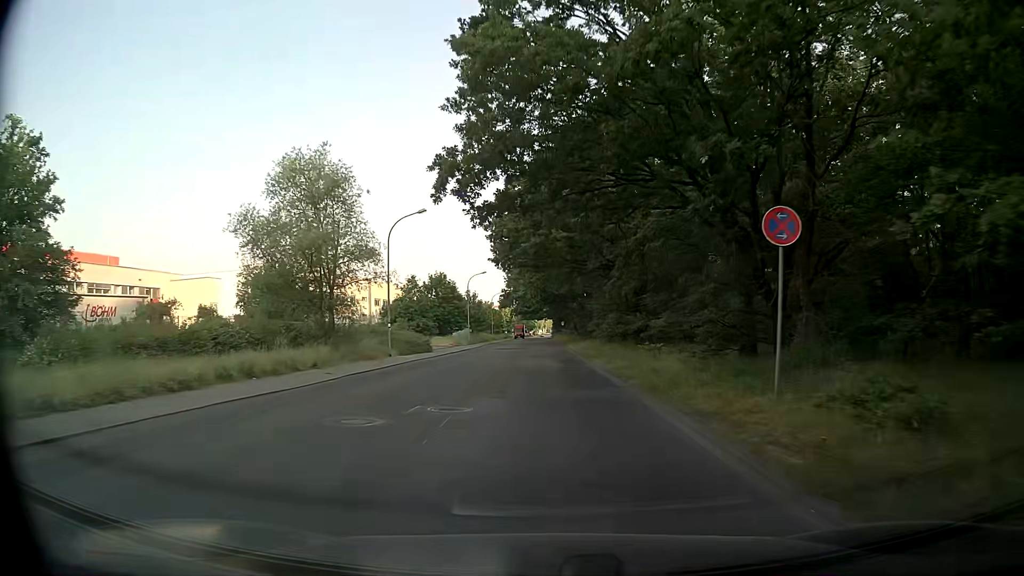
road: unclassified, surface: asphalt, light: Day
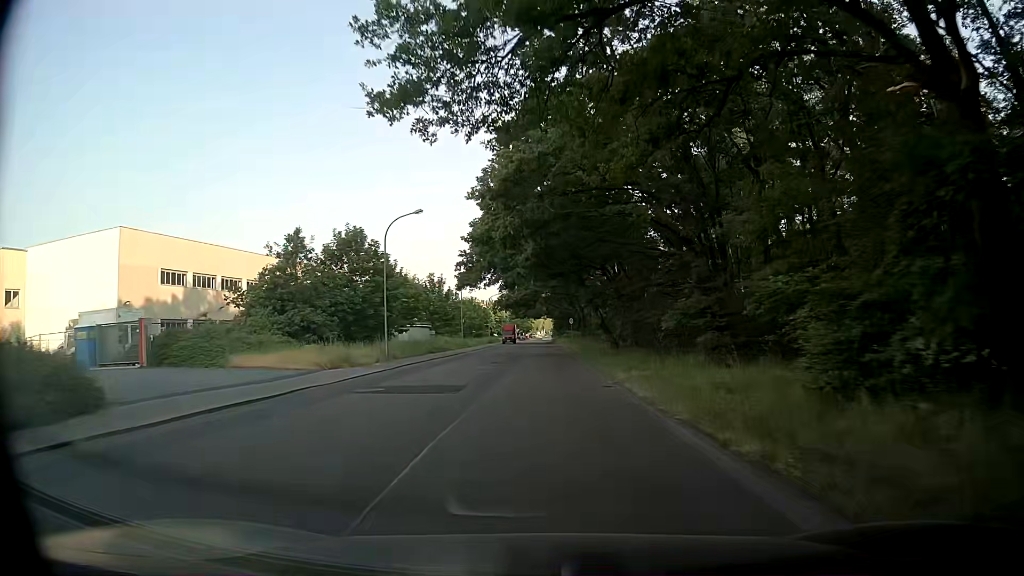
(+0.3, +38.8) m; +1°
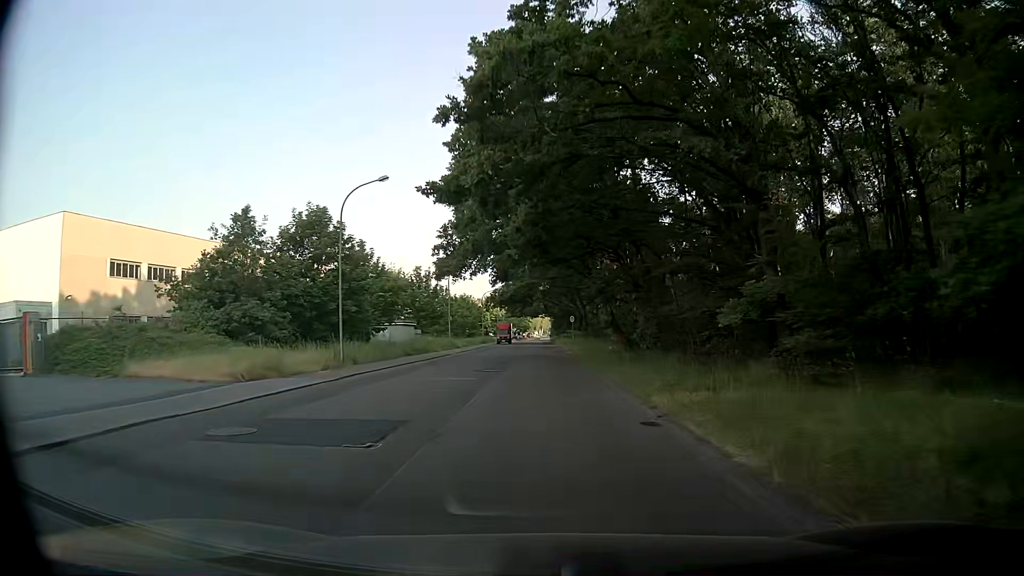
(0.0, +7.8) m; +1°
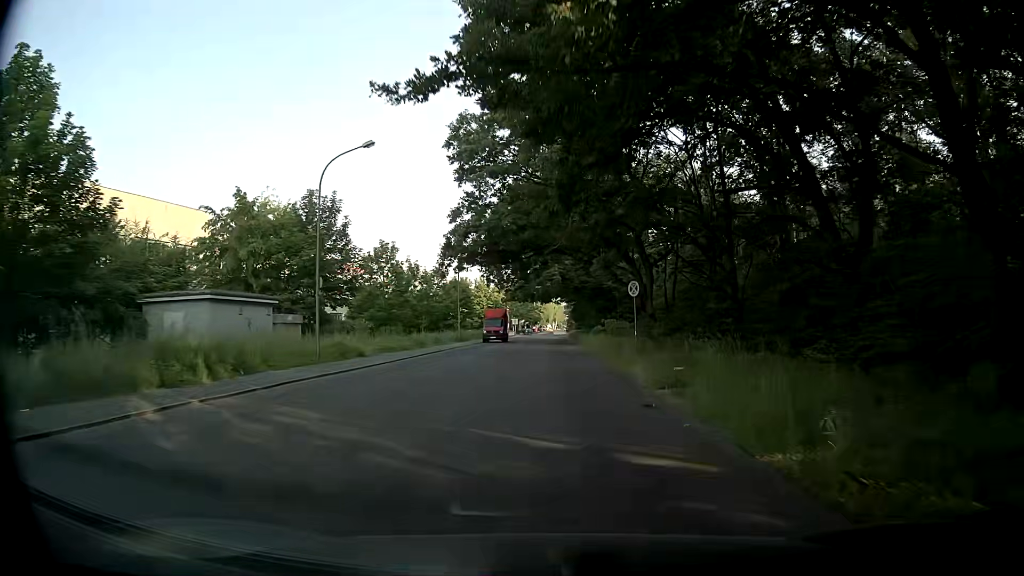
(-0.9, +38.8) m; -2°
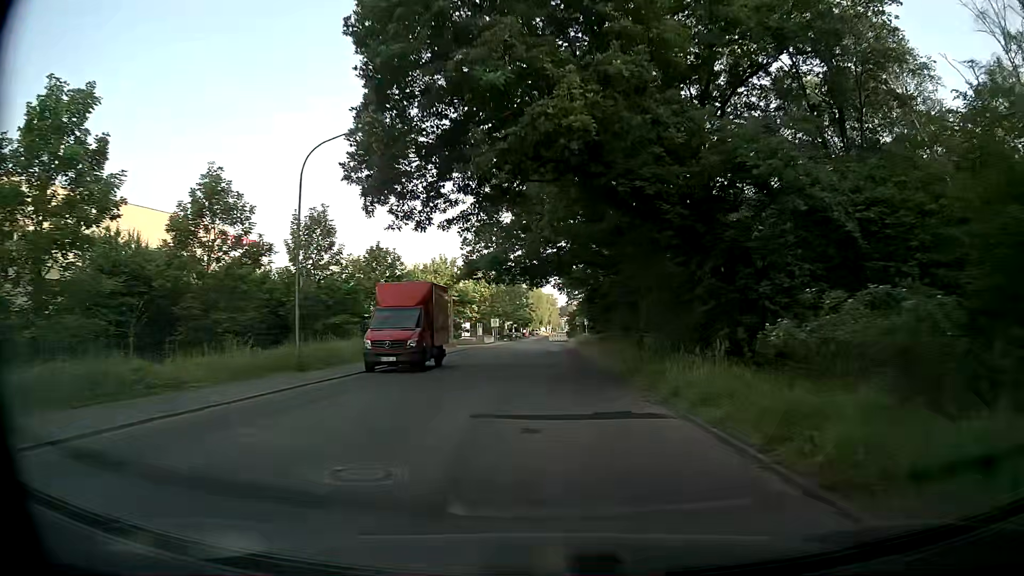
(+0.1, +38.4) m; +1°
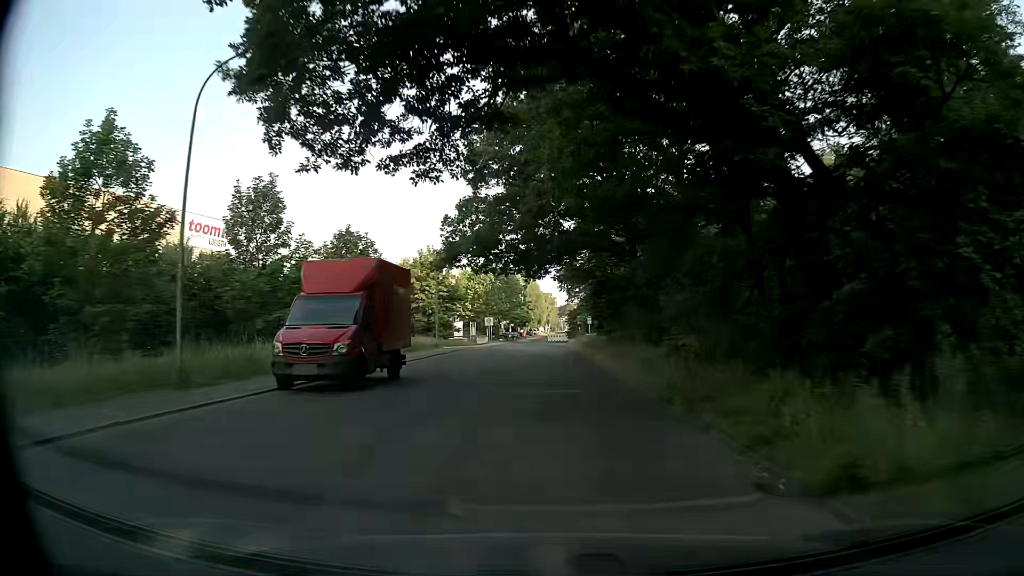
(0.0, +7.5) m; 0°
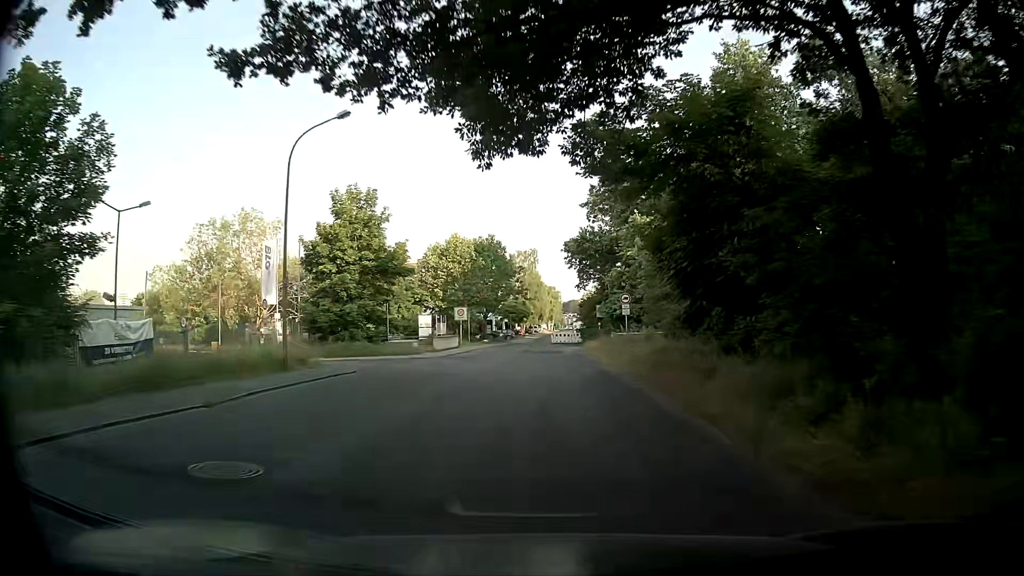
(-0.1, +29.5) m; -1°
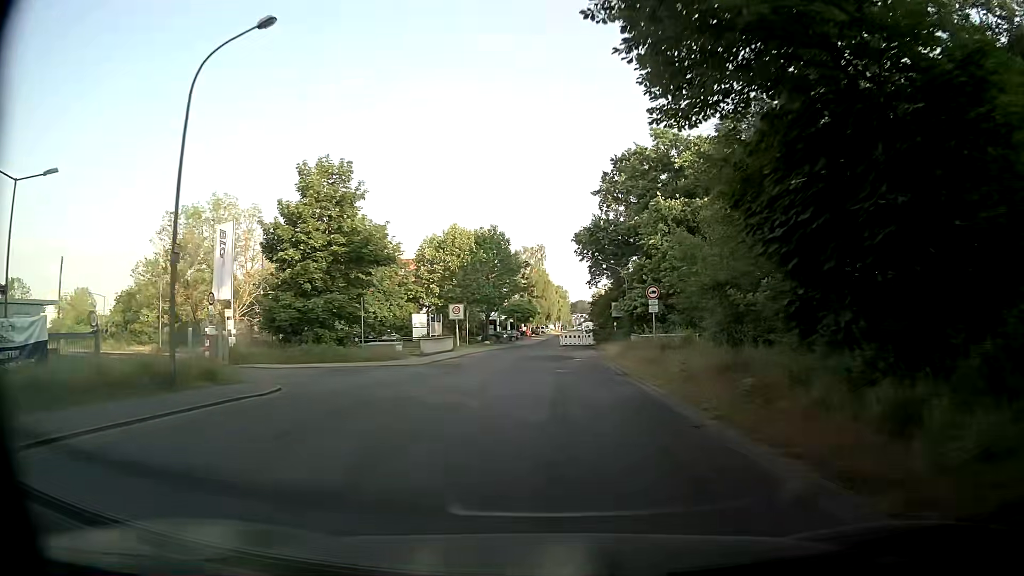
(0.0, +7.1) m; -1°
(0, +10) (0, +20) (0, +30) (0, +40) (0, +50) (0, +60) (+1, +70) (+2, +80) (+3, +90) (+4, +100) m
